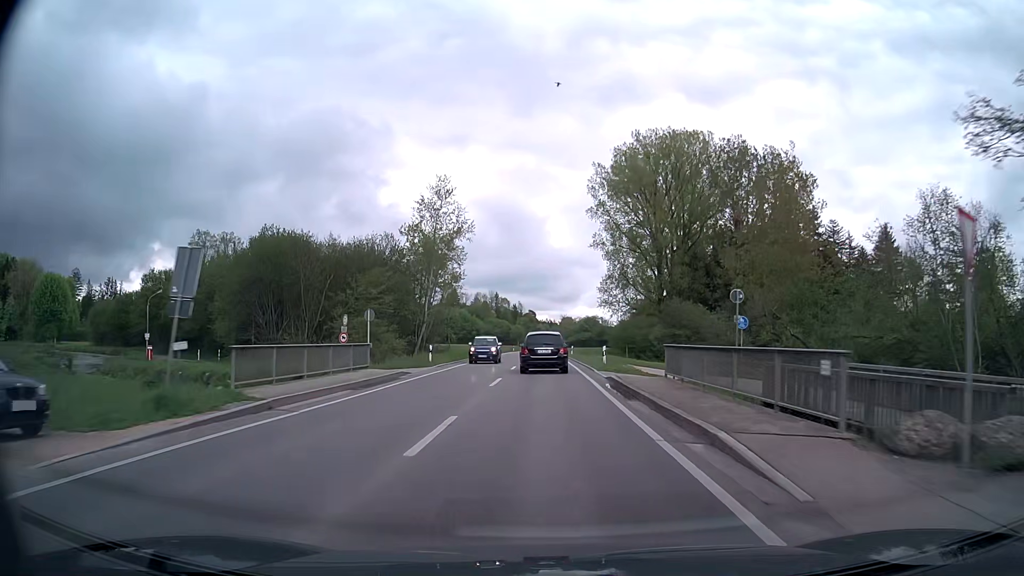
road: primary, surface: asphalt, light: Day
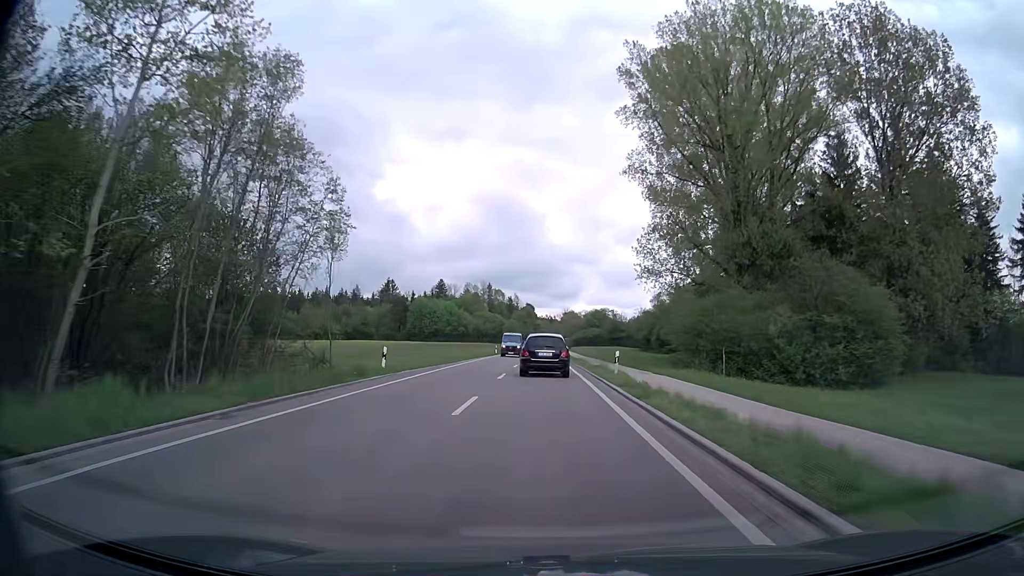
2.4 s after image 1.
(0.0, +43.7) m; 0°
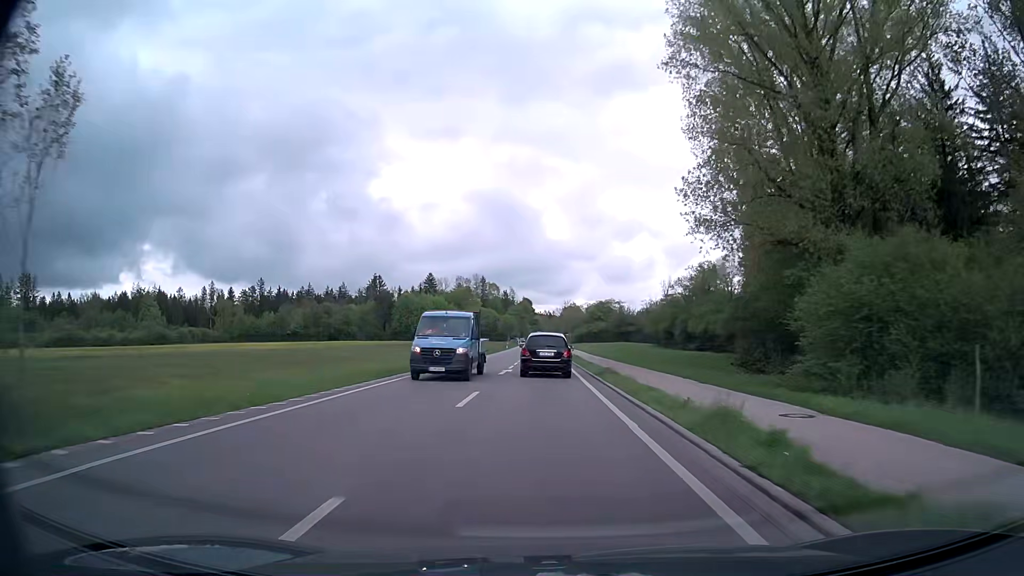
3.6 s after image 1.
(0.0, +22.9) m; 0°
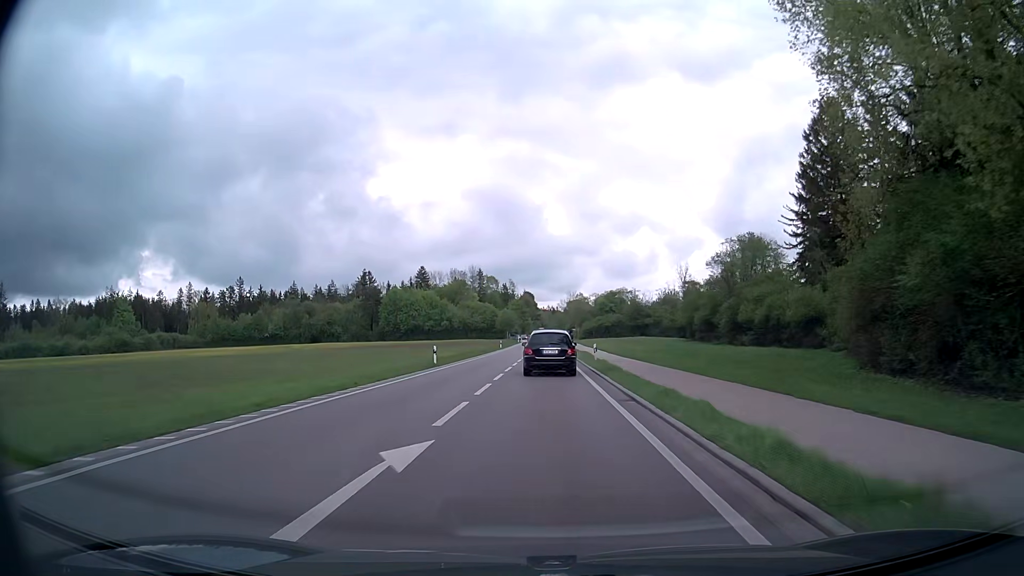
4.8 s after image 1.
(-0.1, +23.2) m; 0°
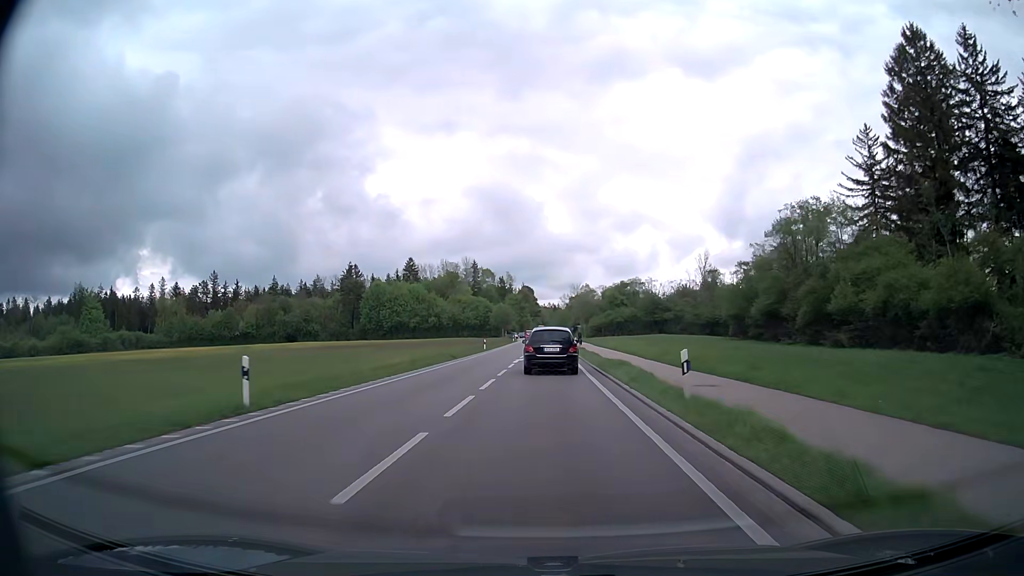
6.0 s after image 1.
(0.0, +23.1) m; 0°
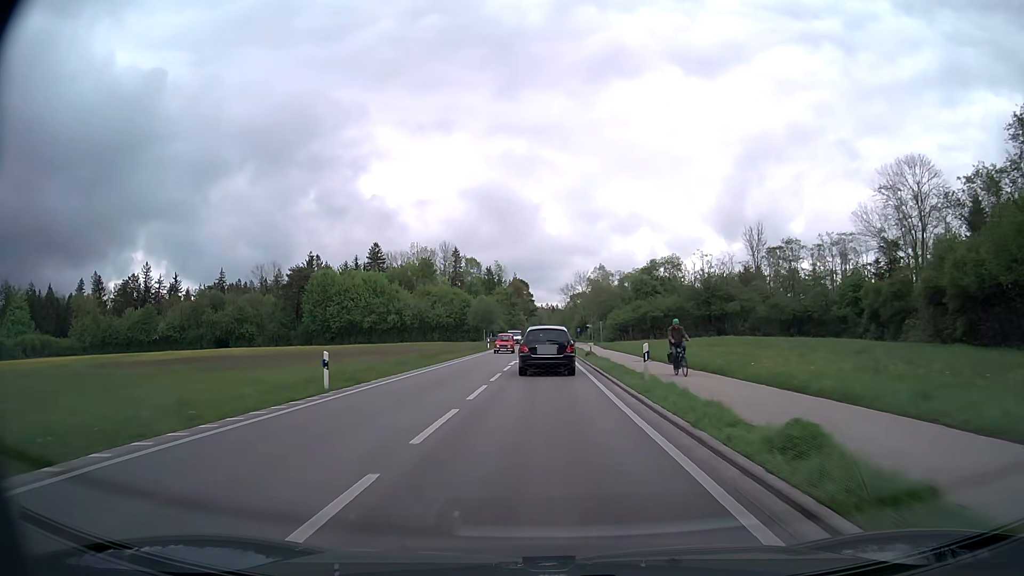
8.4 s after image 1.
(+0.1, +44.9) m; 0°
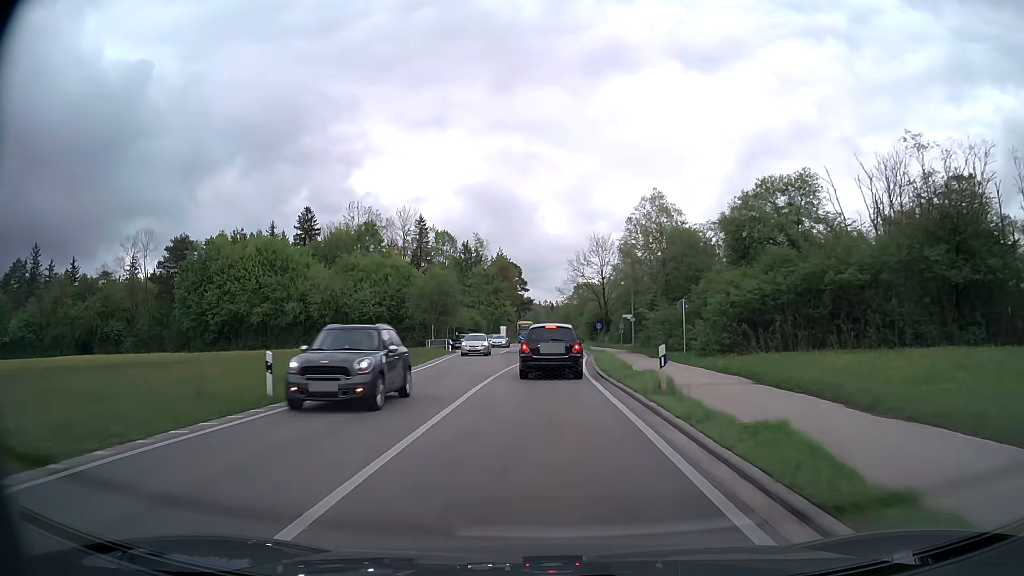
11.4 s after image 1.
(0.0, +53.9) m; 0°
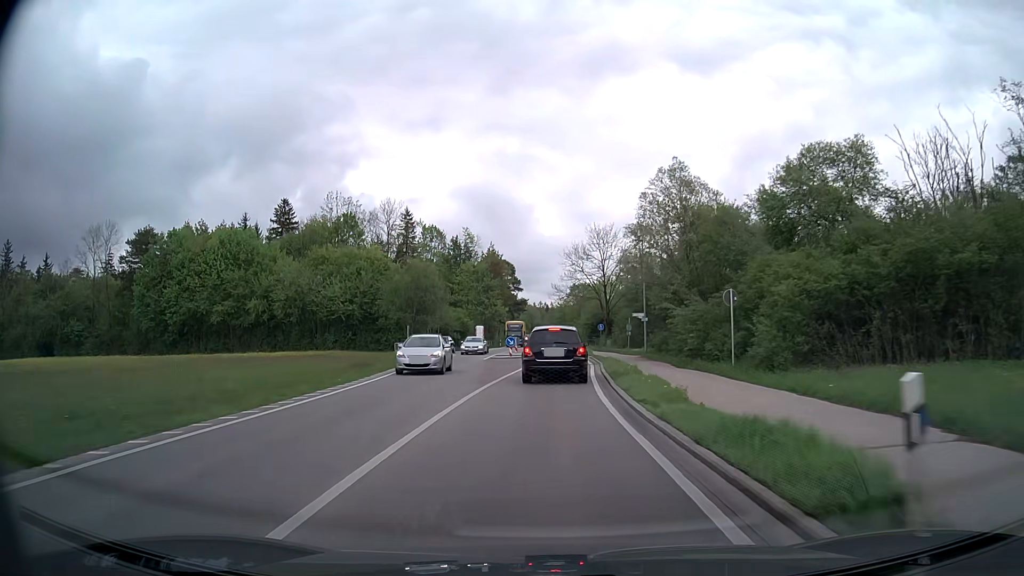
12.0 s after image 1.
(0.0, +9.9) m; 0°
(0, +10) (0, +20) (+1, +30) (+1, +40) (+1, +50) (0, +60) (0, +70) (-1, +80) (-1, +90) (-1, +100) m
